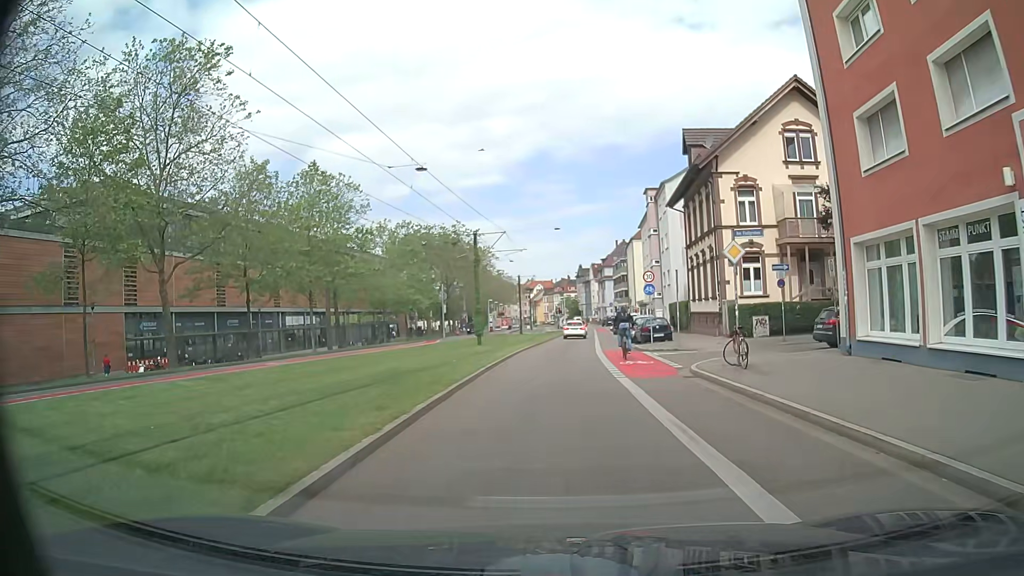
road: secondary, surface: asphalt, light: Day
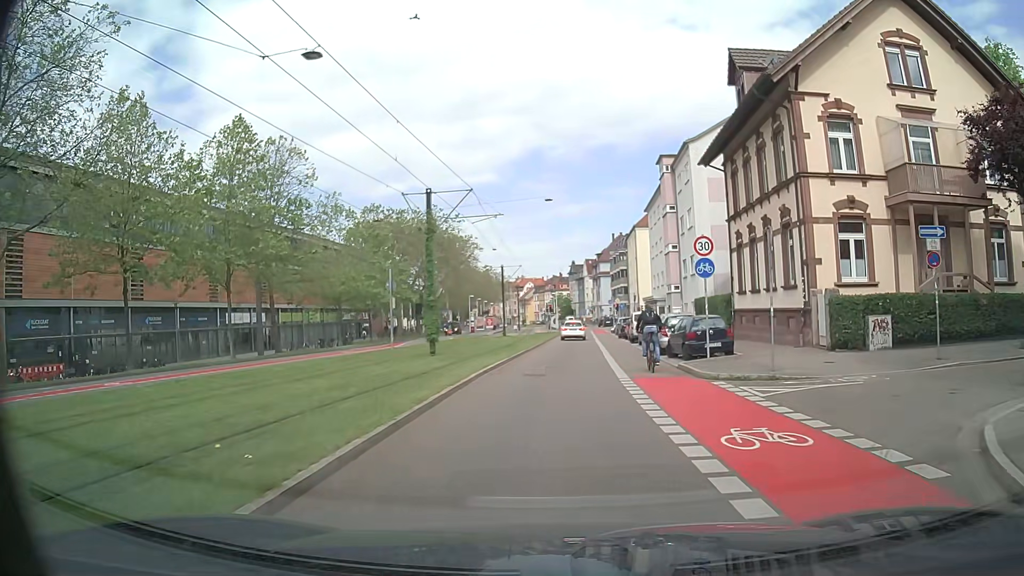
(+0.1, +13.5) m; +3°
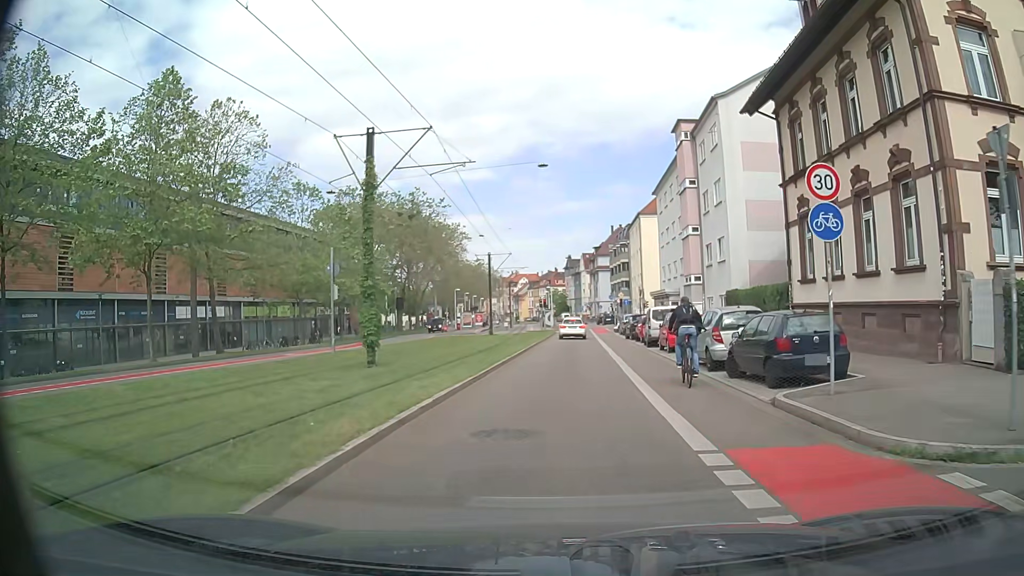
(-0.4, +9.0) m; -2°
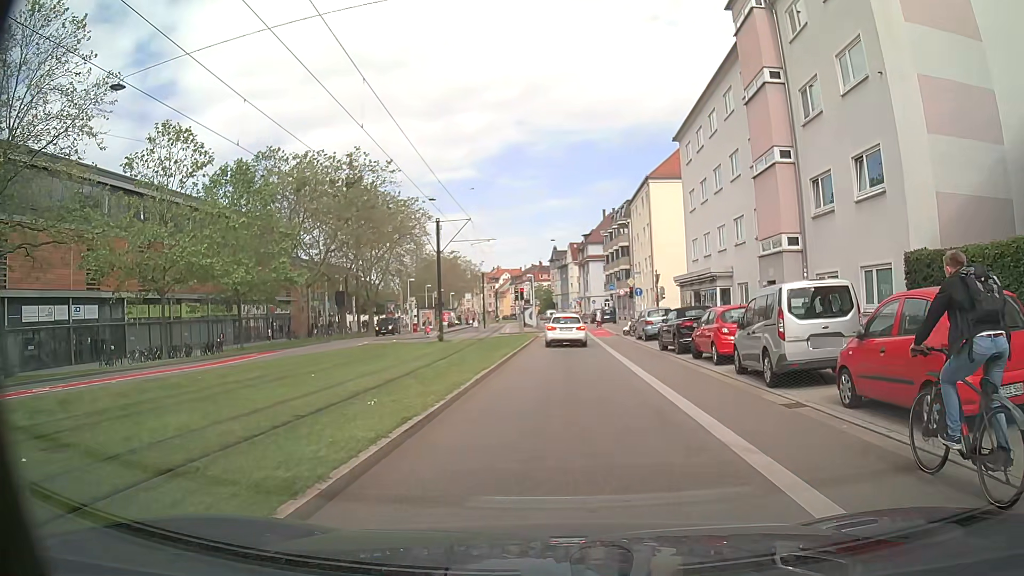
(+0.1, +19.1) m; +1°
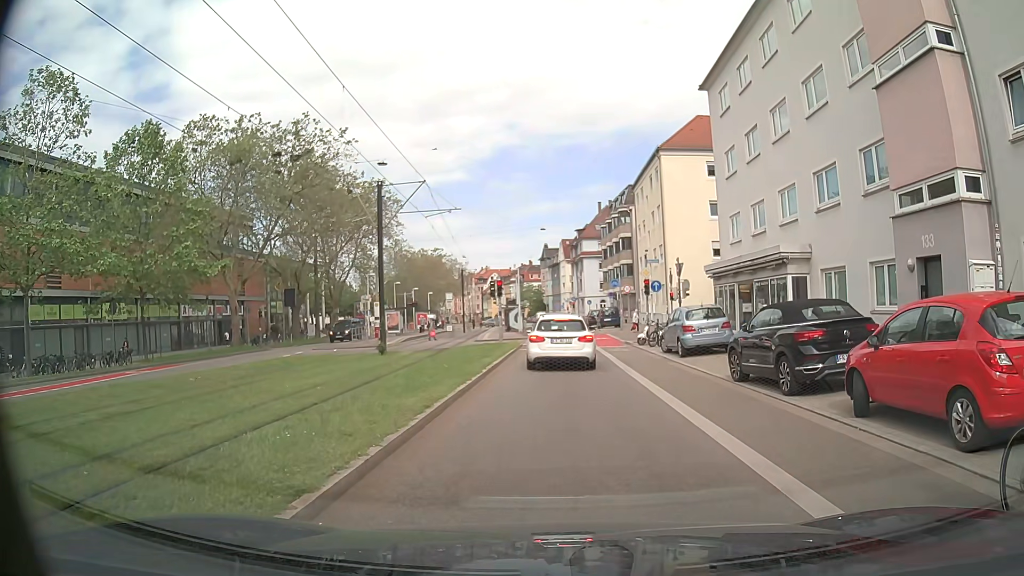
(+0.1, +11.2) m; +1°
